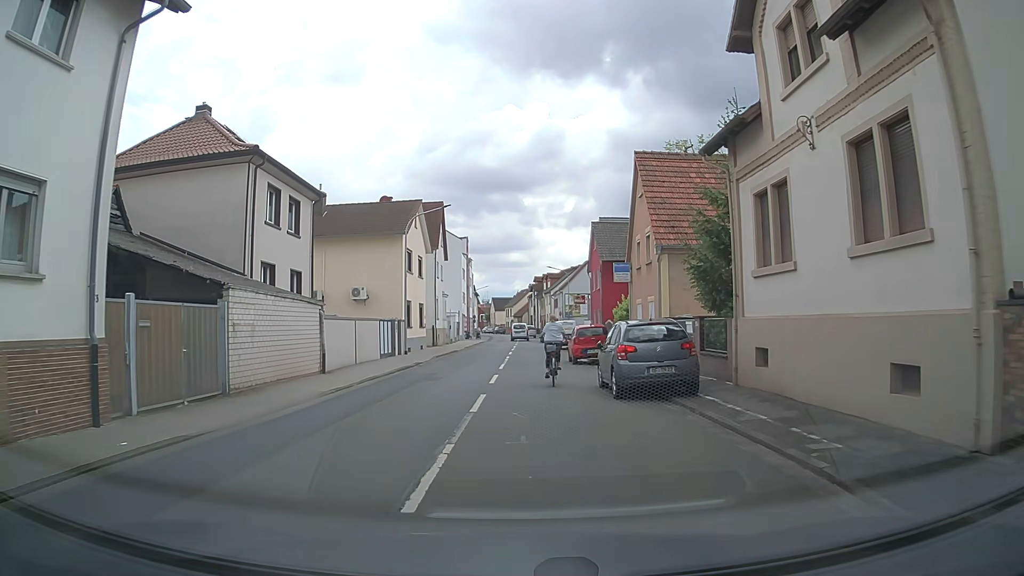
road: tertiary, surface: asphalt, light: Day
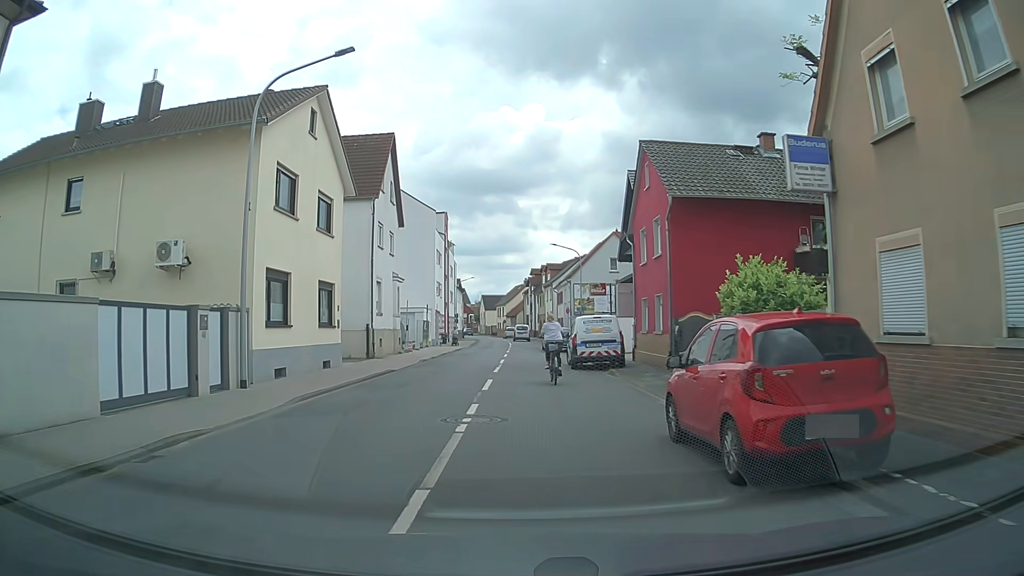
(-0.2, +20.5) m; -1°
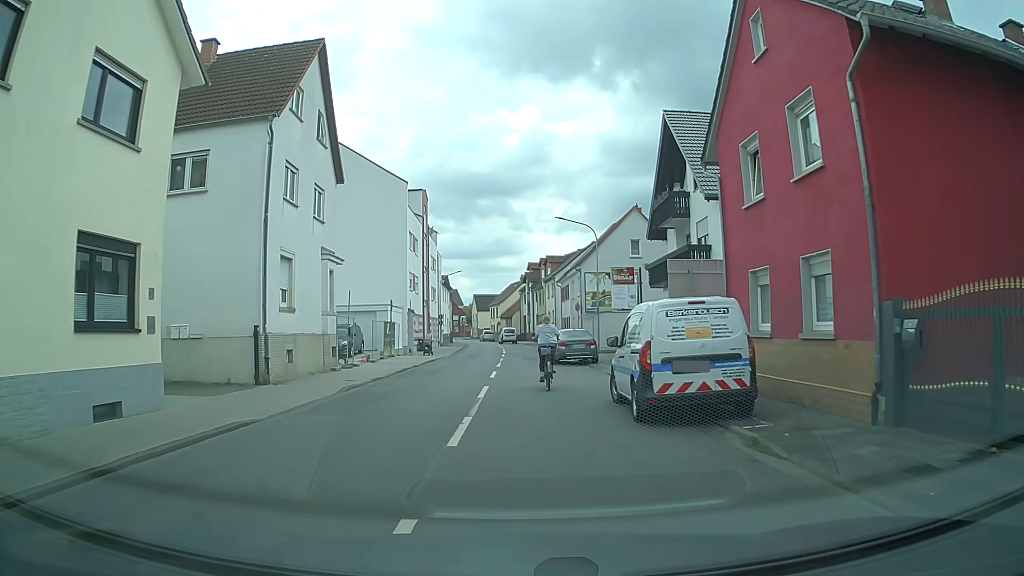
(+0.1, +13.1) m; +1°
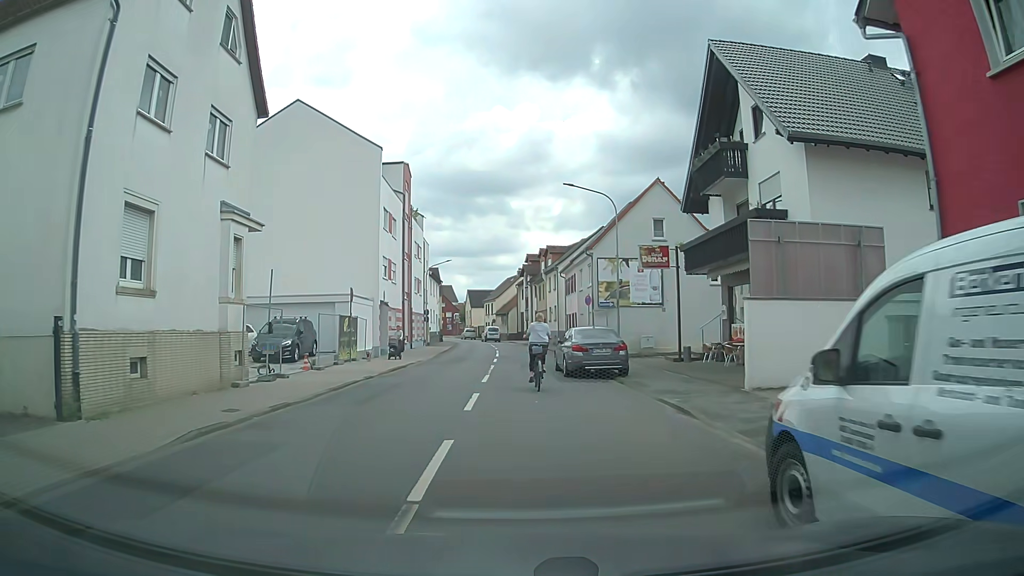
(-0.1, +8.6) m; 0°
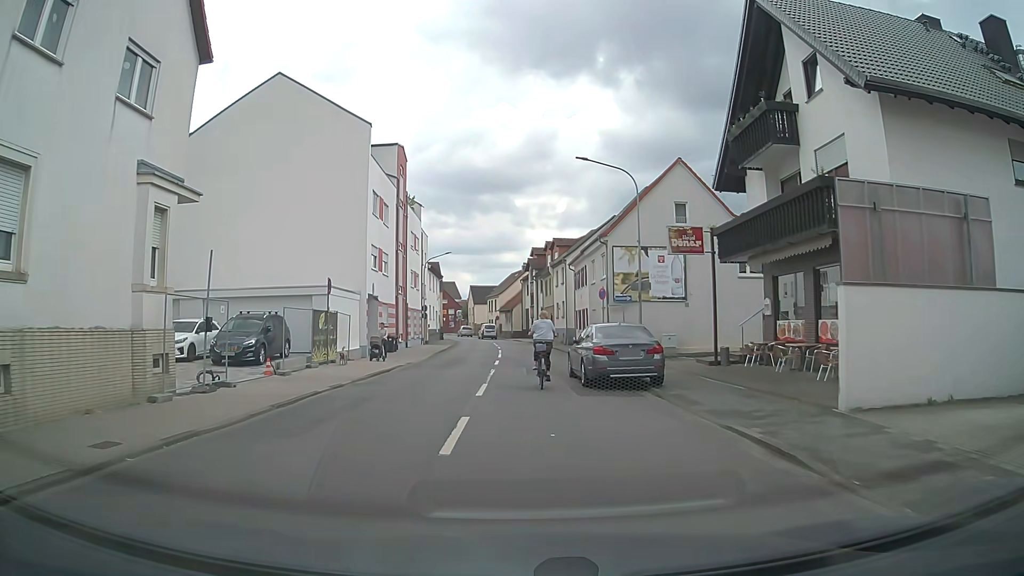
(0.0, +4.2) m; 0°
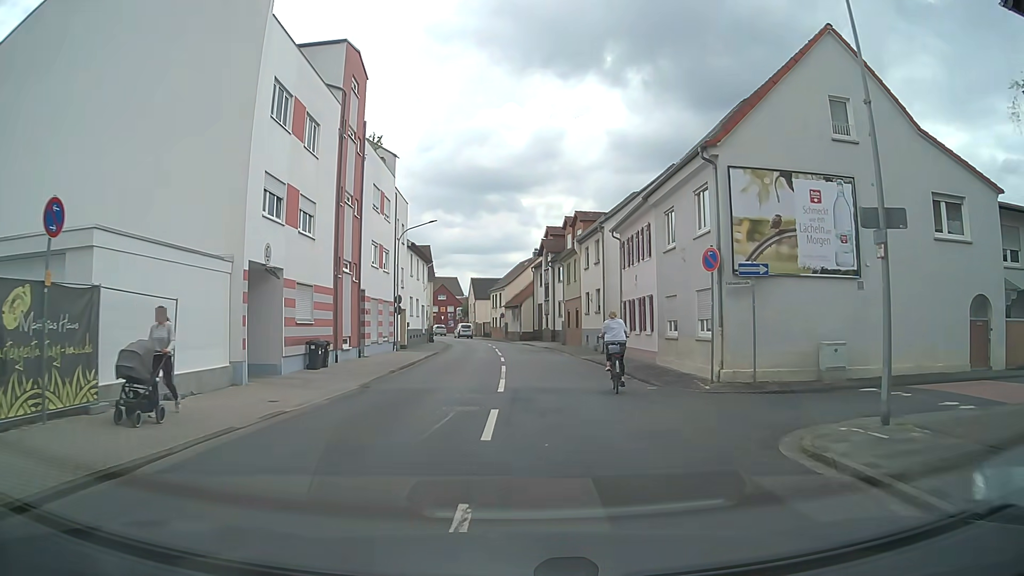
(-0.4, +16.8) m; -2°
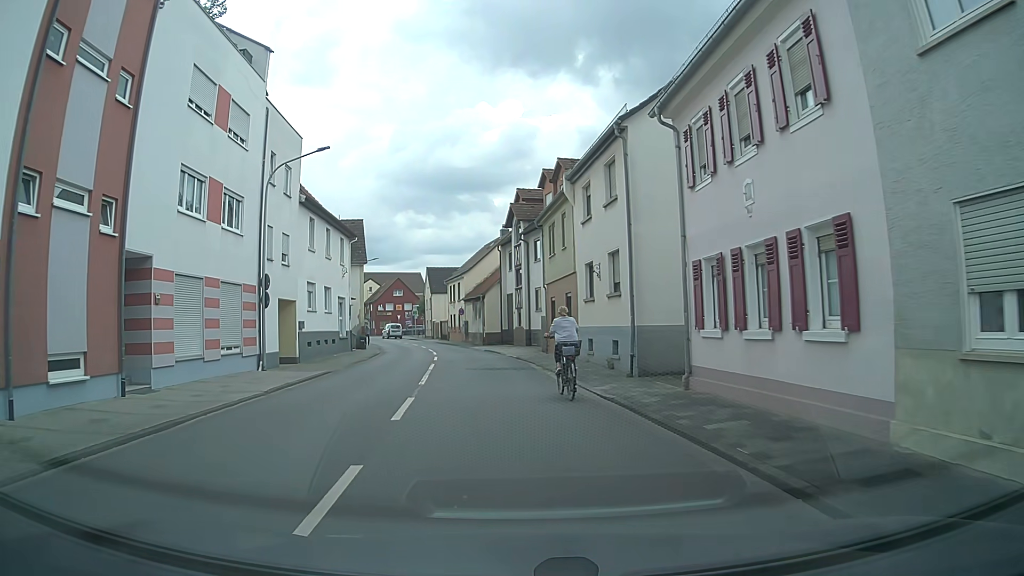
(+1.1, +17.1) m; +4°
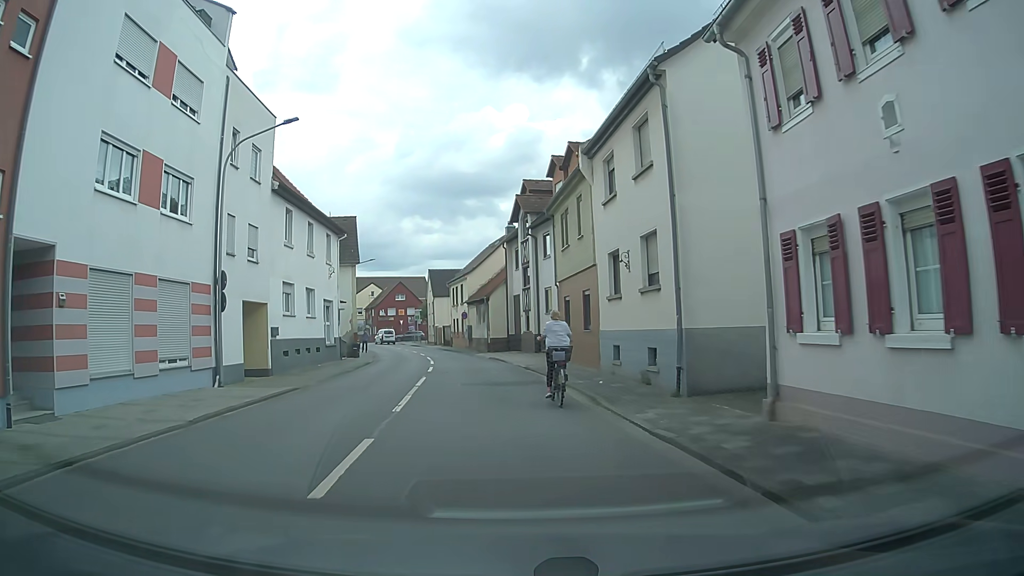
(-0.1, +4.2) m; -3°
(0, +10) (0, +20) (-1, +30) (-2, +40) (-4, +50) (-6, +60) (-8, +69) (-11, +79) (-14, +88) (-19, +97) m
